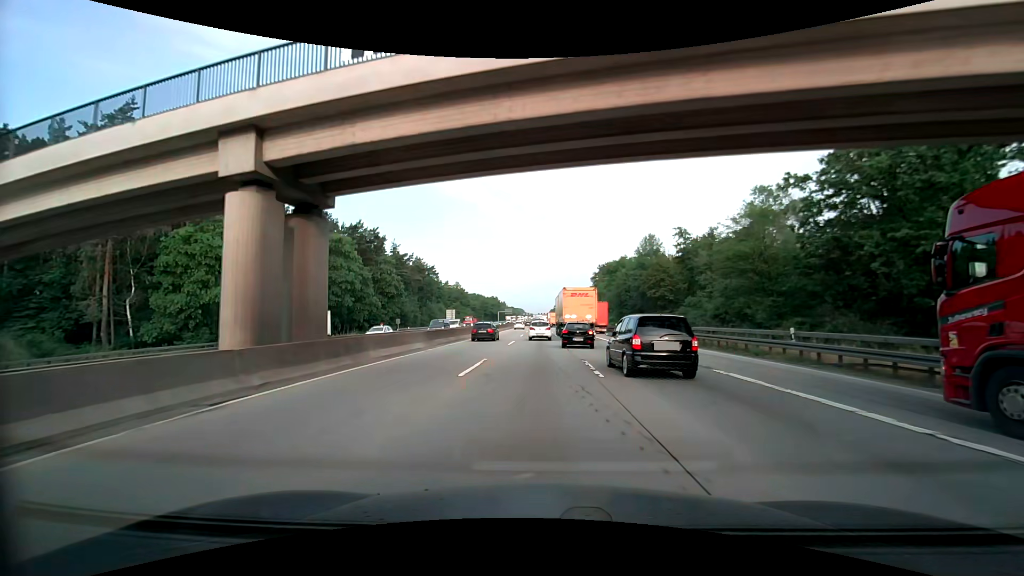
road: motorway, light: Day
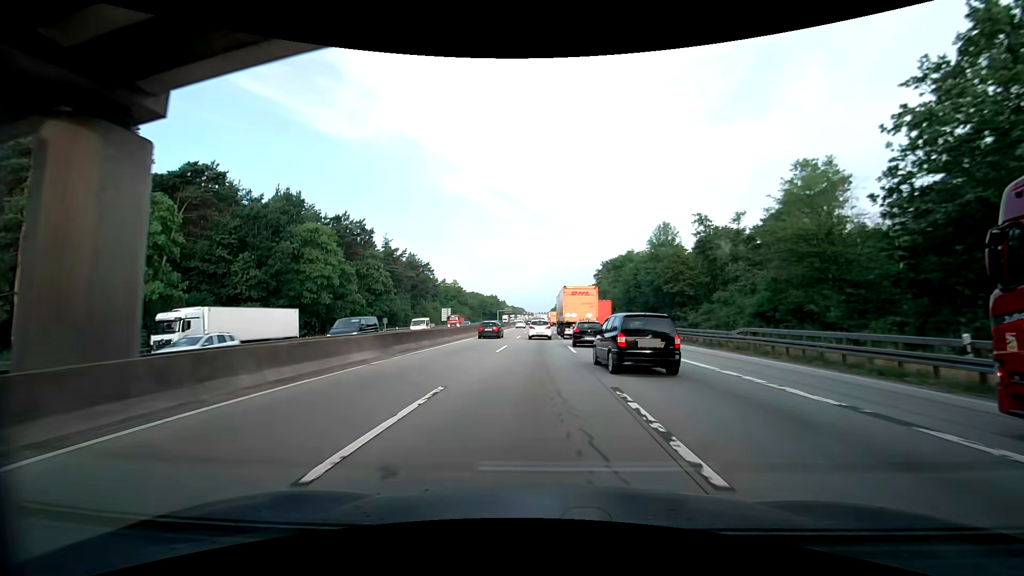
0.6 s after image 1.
(0.0, +8.3) m; 0°
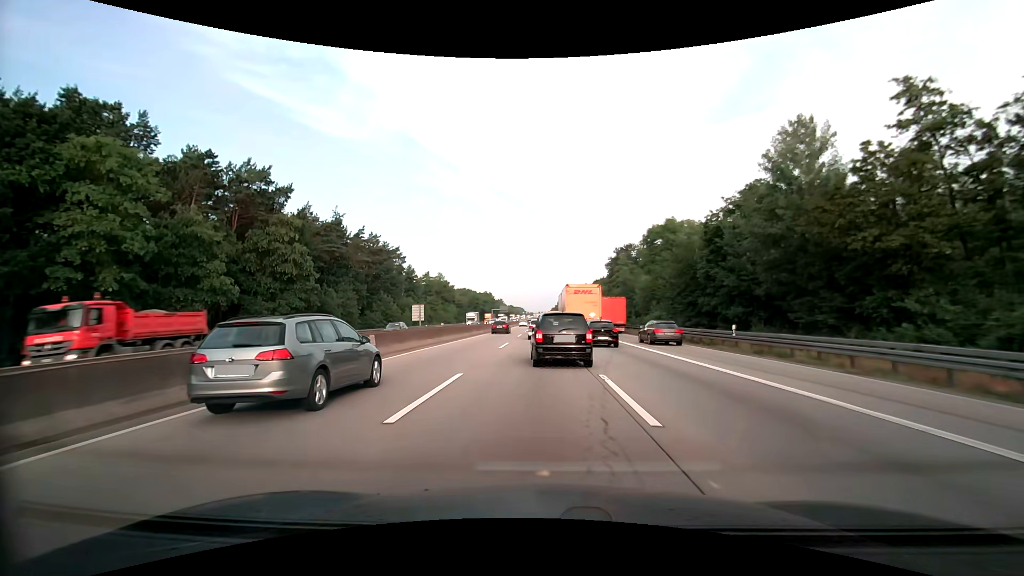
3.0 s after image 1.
(-0.2, +33.8) m; 0°
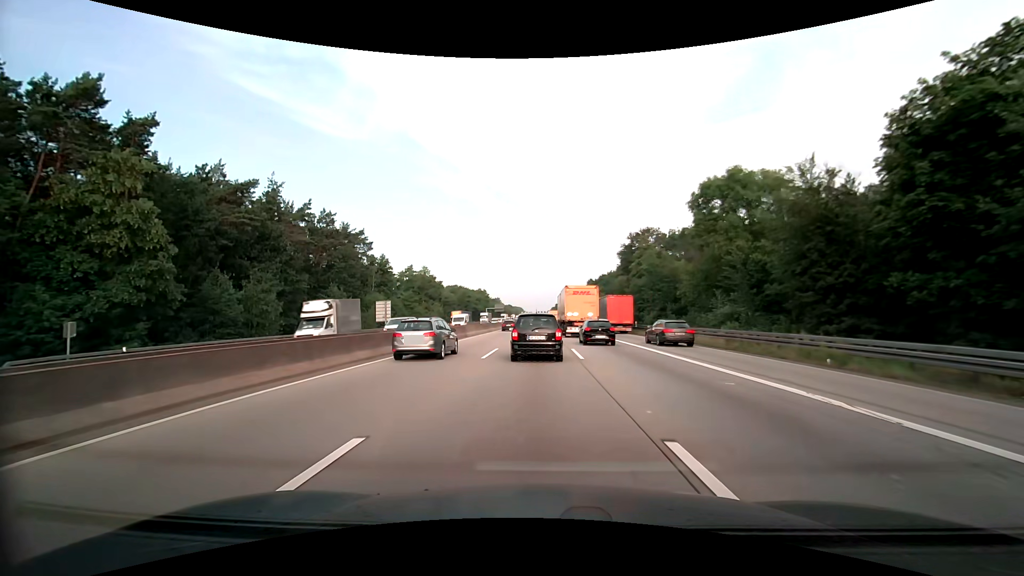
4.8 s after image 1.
(0.0, +24.8) m; 0°
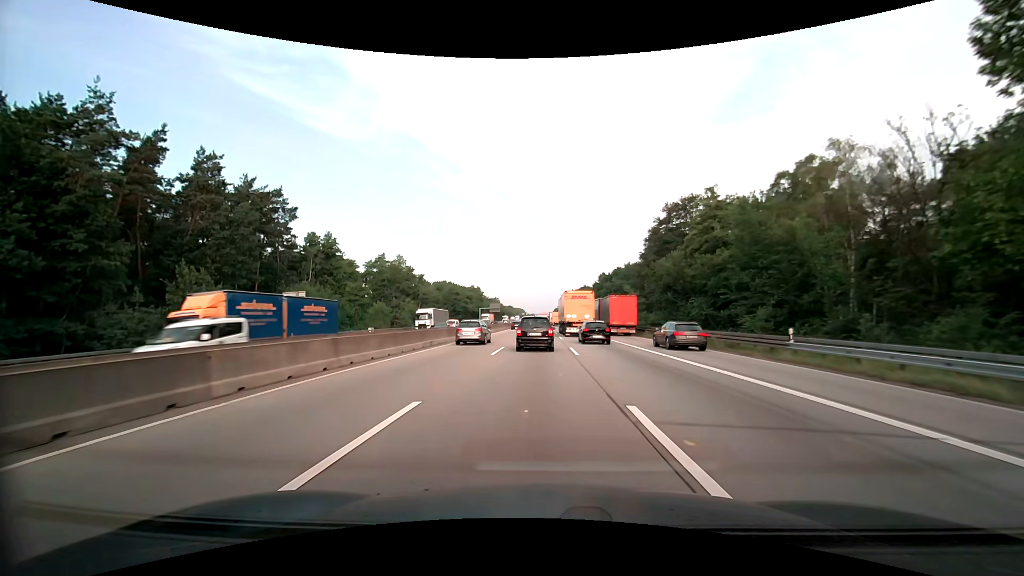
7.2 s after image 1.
(-0.1, +33.6) m; 0°
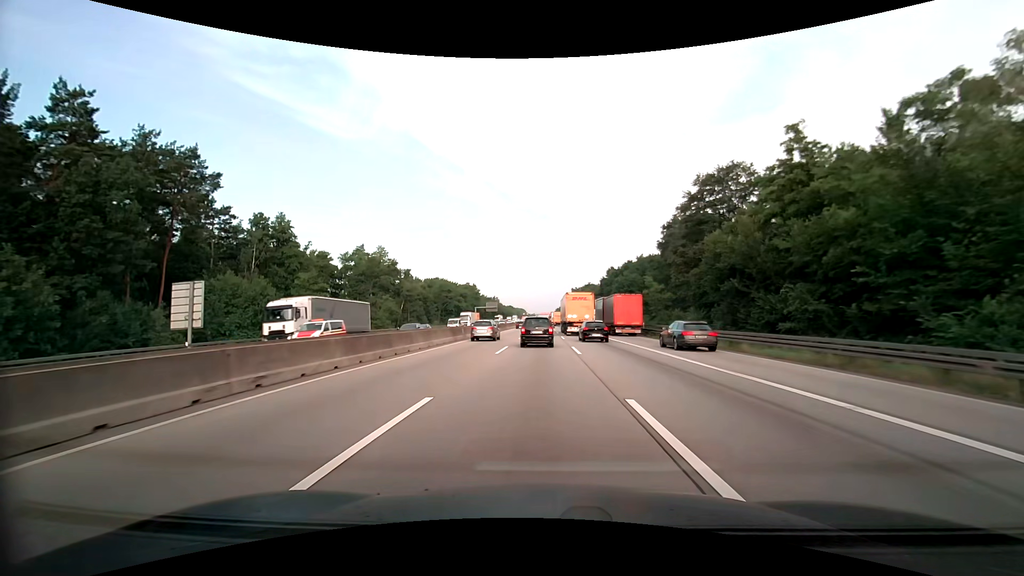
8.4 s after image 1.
(-0.1, +17.7) m; -1°
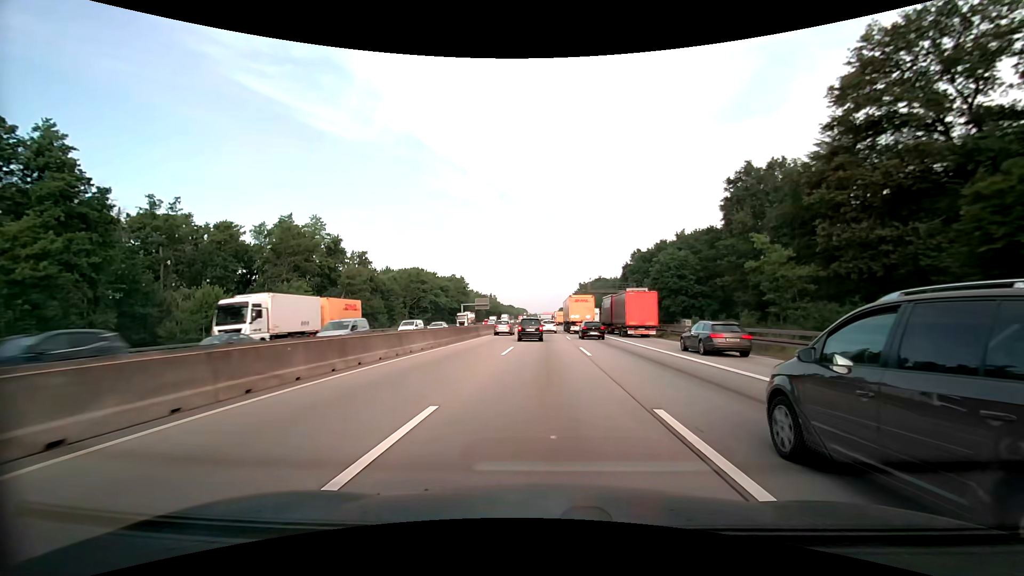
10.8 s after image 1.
(+0.1, +37.3) m; 0°
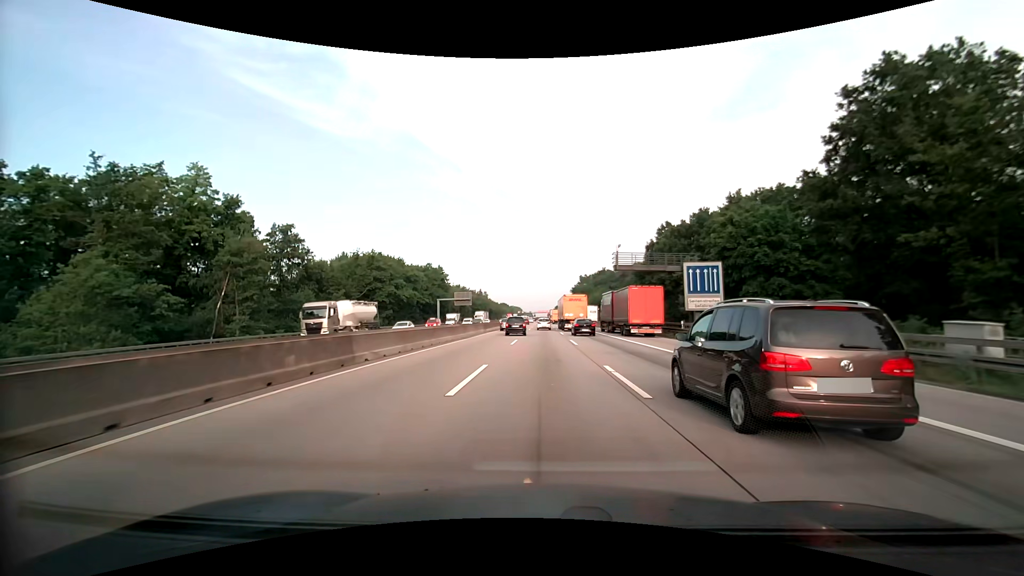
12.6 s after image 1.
(+0.3, +29.4) m; +1°
(0, +10) (0, +20) (0, +30) (0, +40) (0, +50) (0, +60) (0, +70) (0, +80) (0, +90) (0, +100) m
